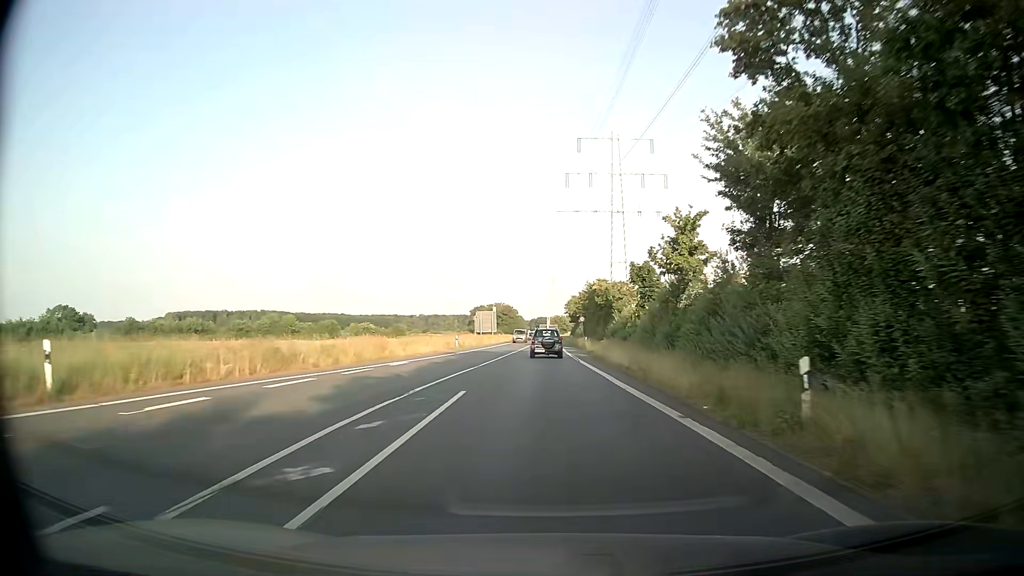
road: secondary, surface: asphalt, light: Day
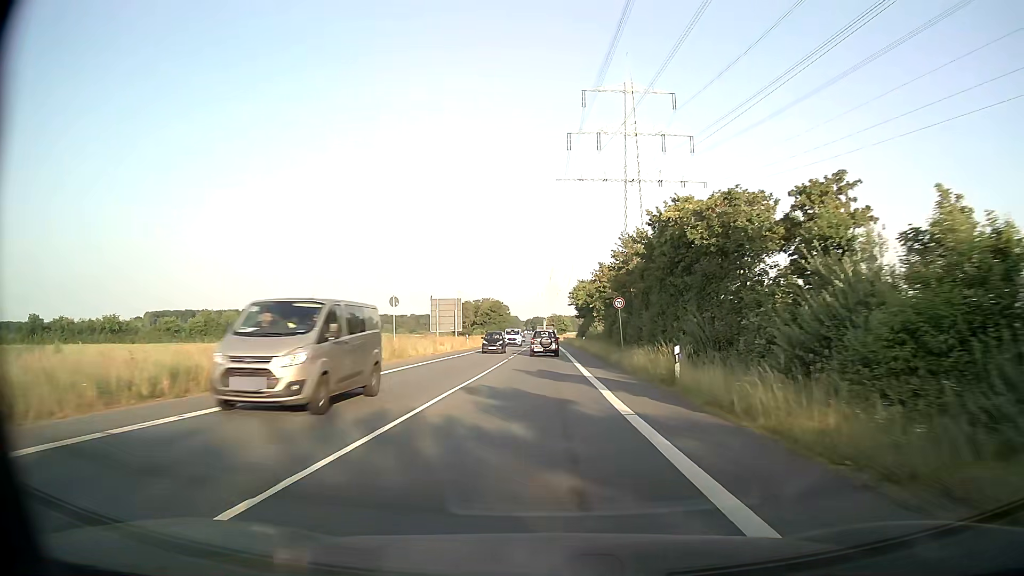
(-0.1, +42.6) m; 0°
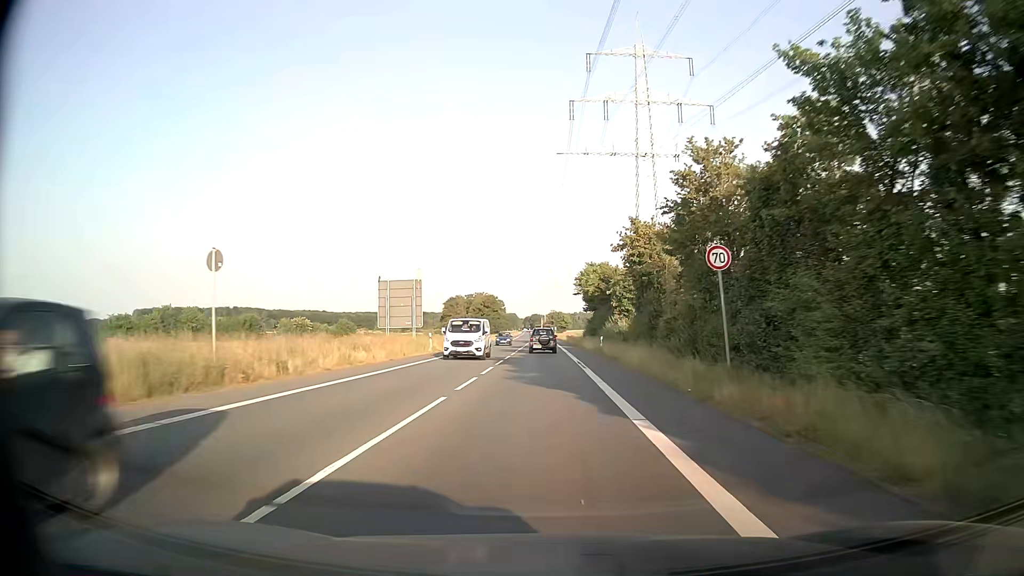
(0.0, +22.0) m; 0°
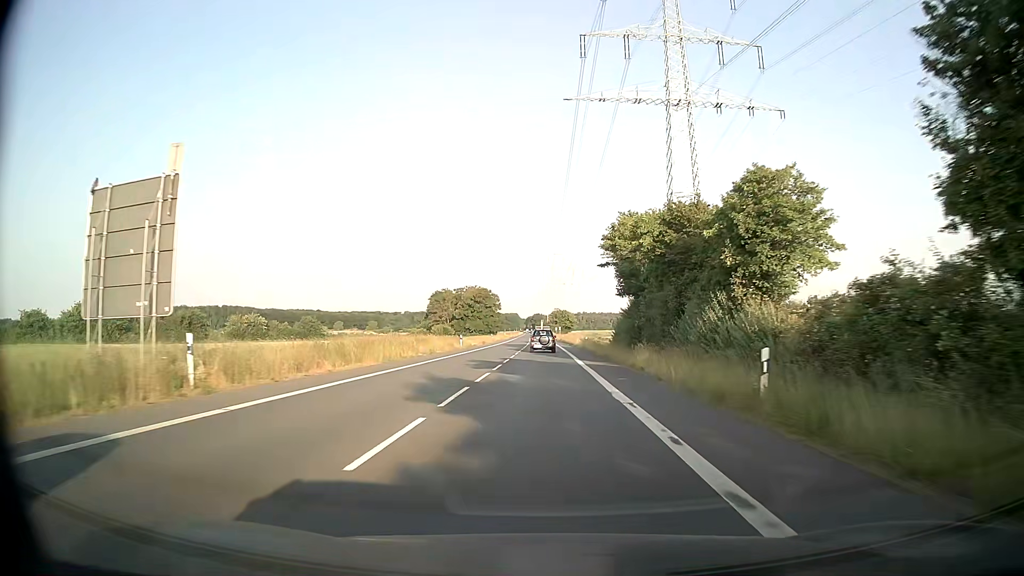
(0.0, +33.5) m; 0°
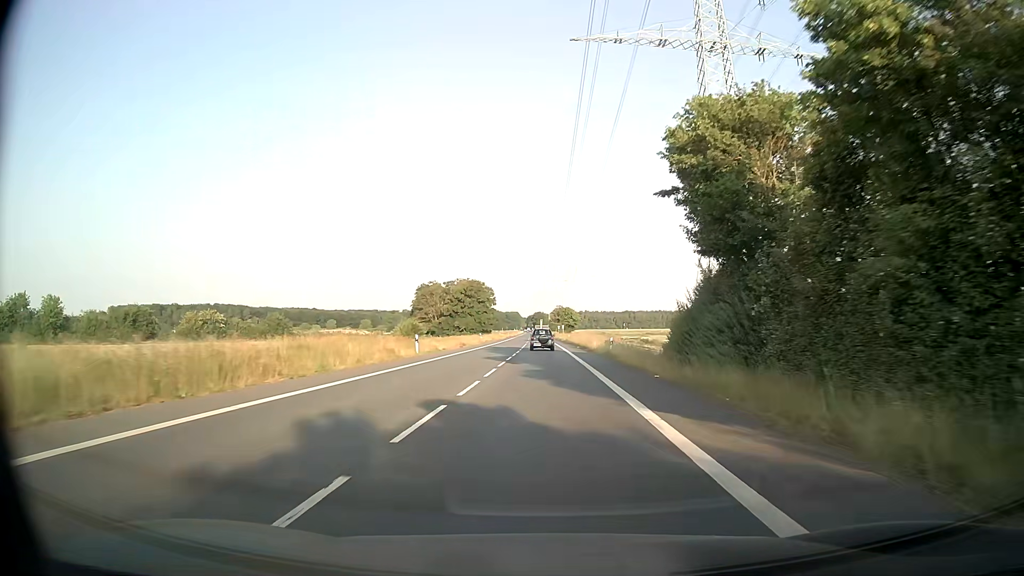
(0.0, +22.5) m; 0°
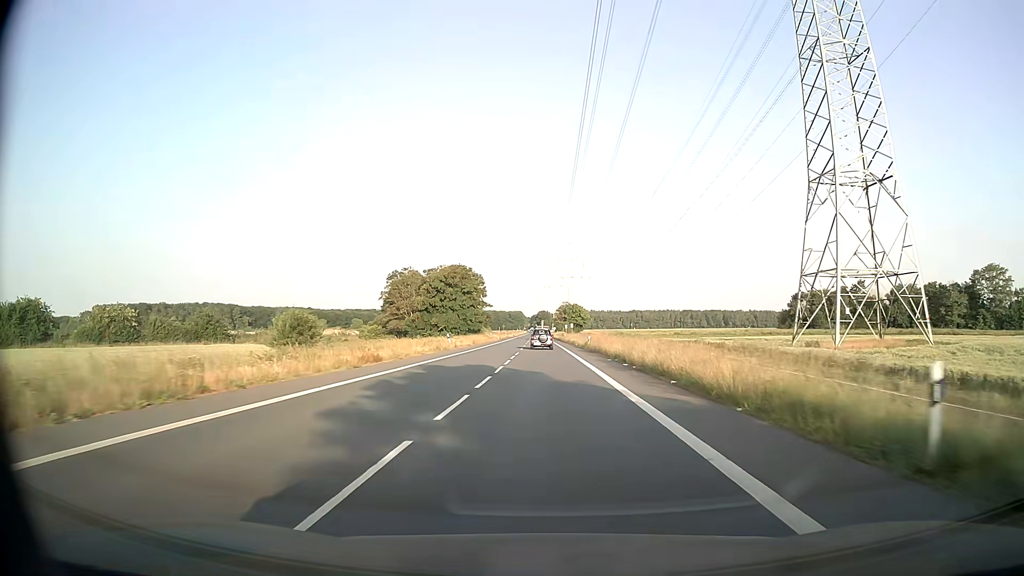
(-0.1, +34.1) m; -1°
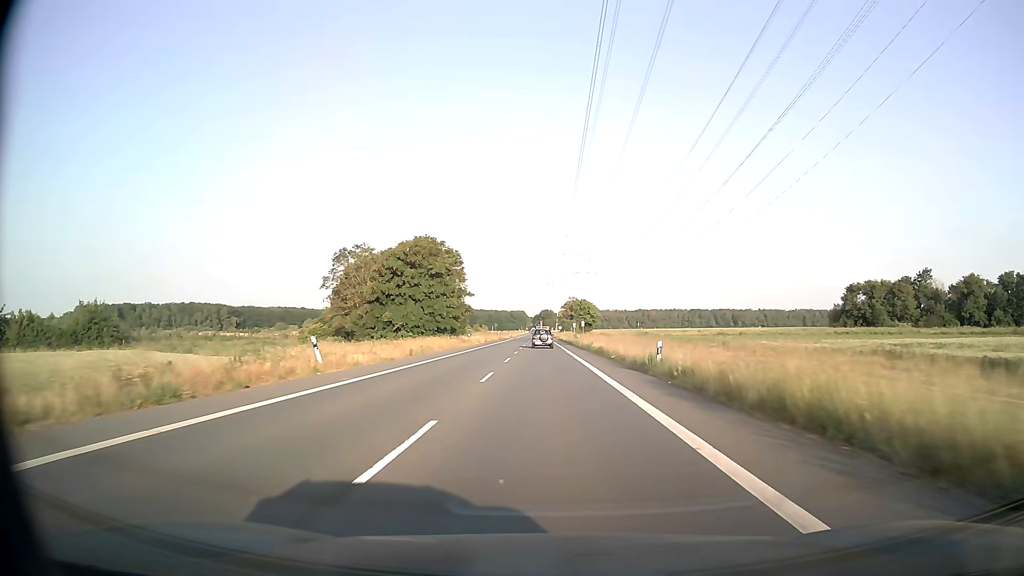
(+0.1, +34.4) m; 0°
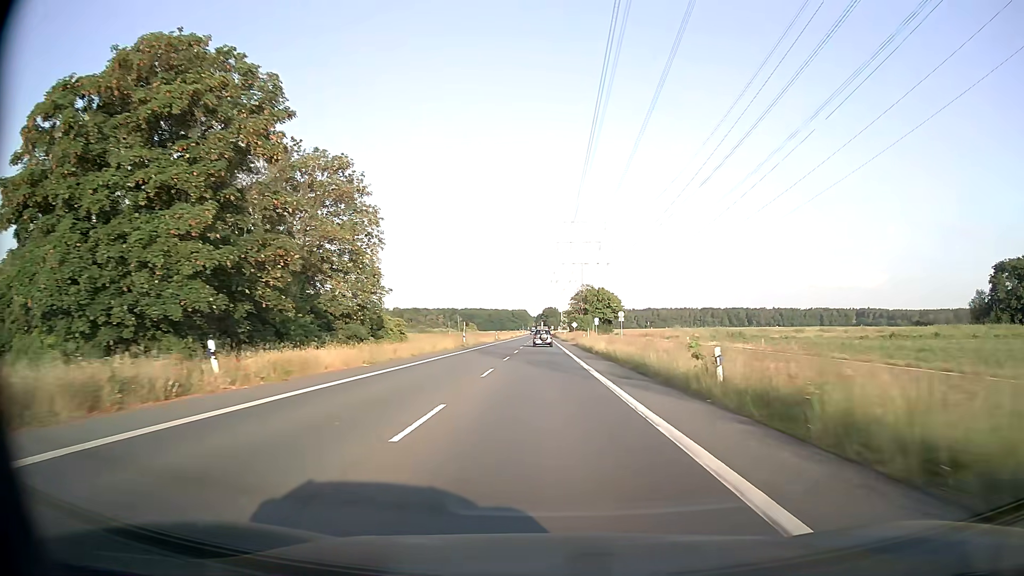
(-0.2, +58.0) m; 0°
(0, +10) (0, +20) (0, +30) (0, +40) (0, +50) (0, +60) (0, +70) (0, +80) (0, +90) (0, +100) m
